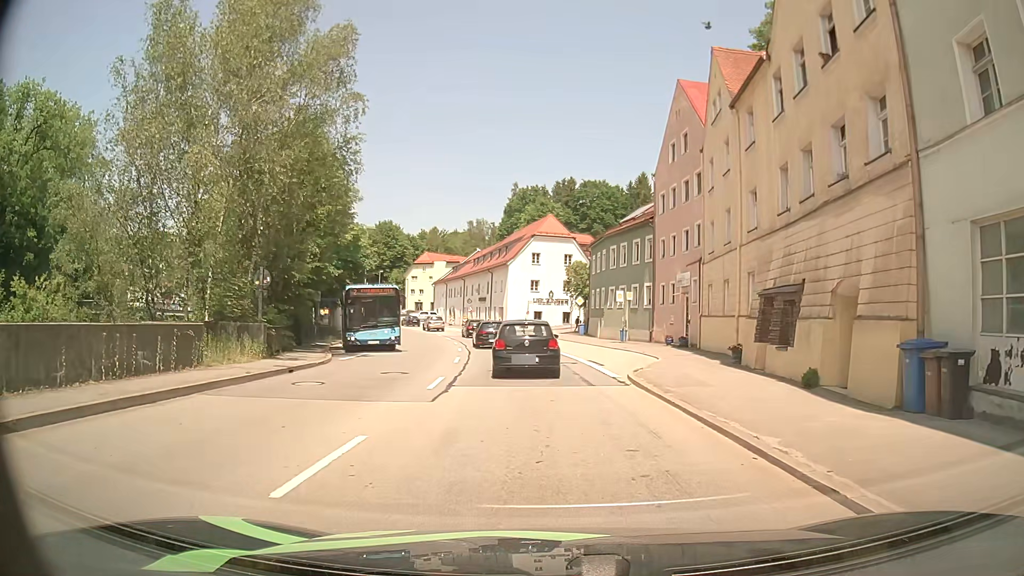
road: primary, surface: asphalt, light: Day
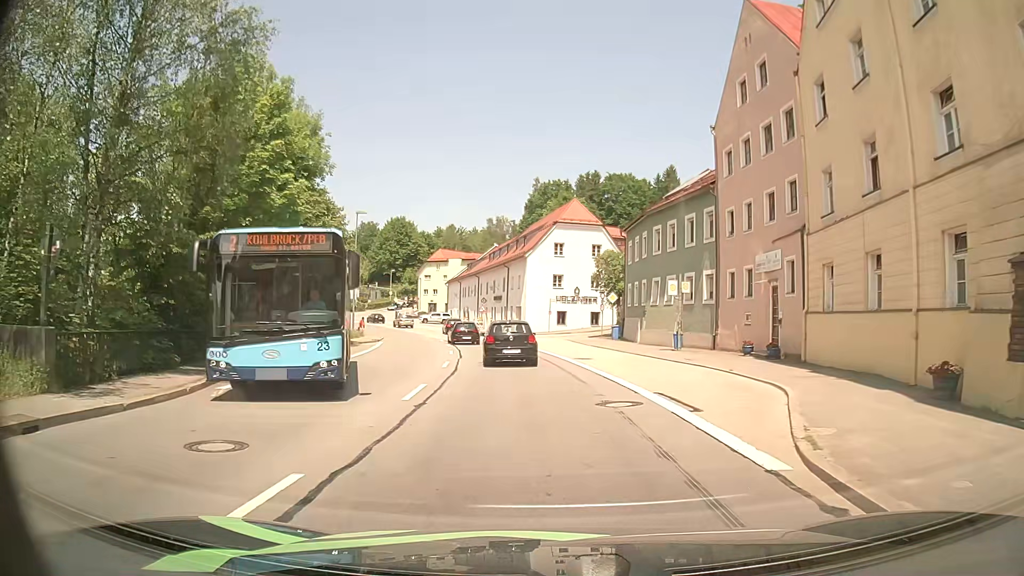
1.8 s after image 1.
(-0.1, +11.4) m; -1°
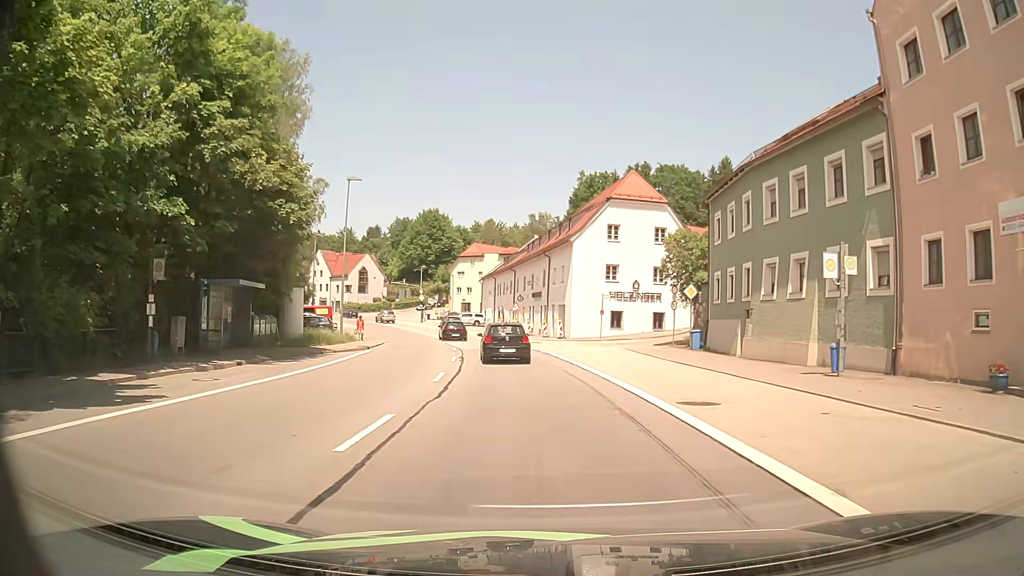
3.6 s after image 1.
(-0.6, +14.1) m; -5°
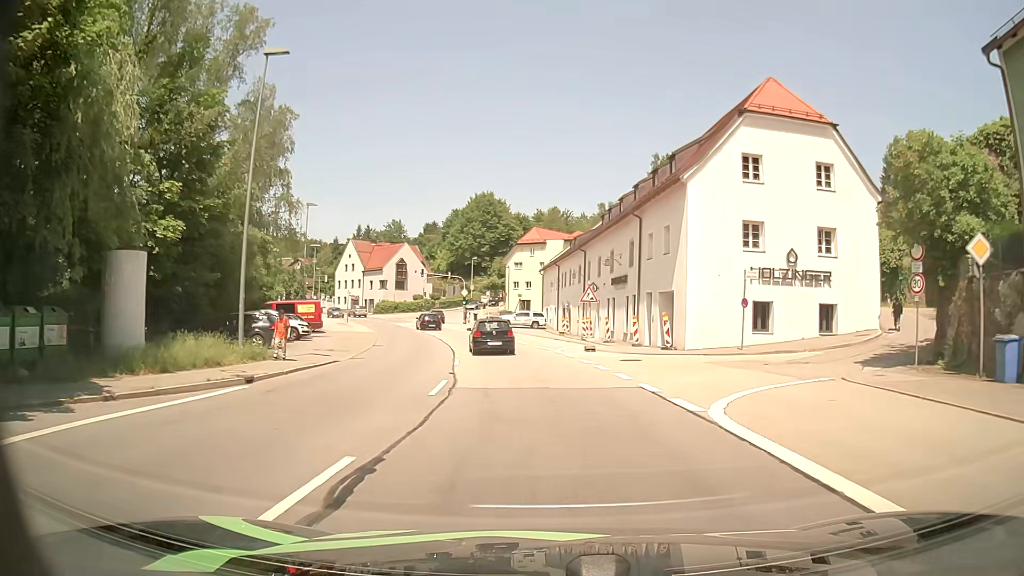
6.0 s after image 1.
(-0.9, +22.0) m; -5°
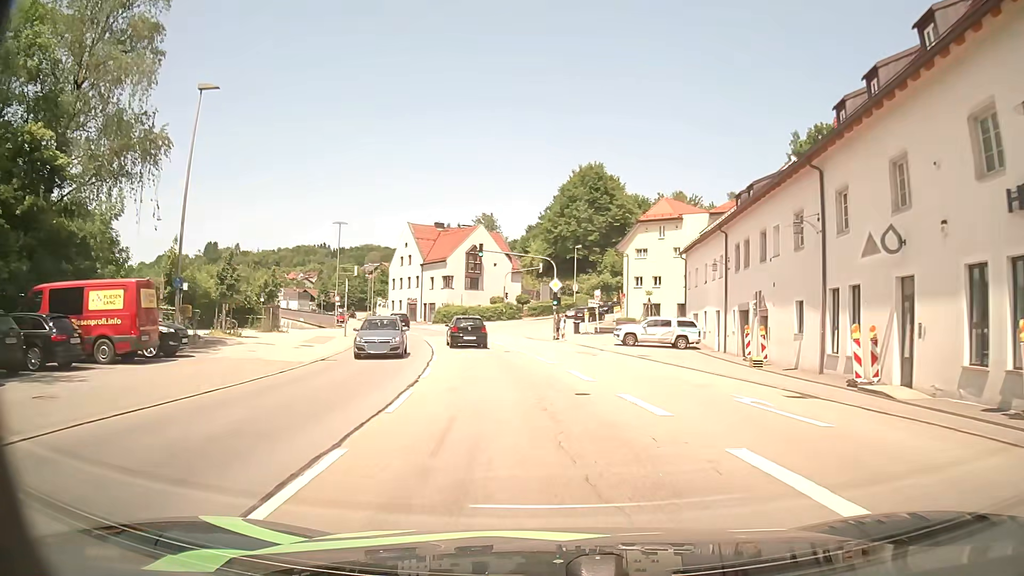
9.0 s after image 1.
(-2.6, +32.7) m; -9°
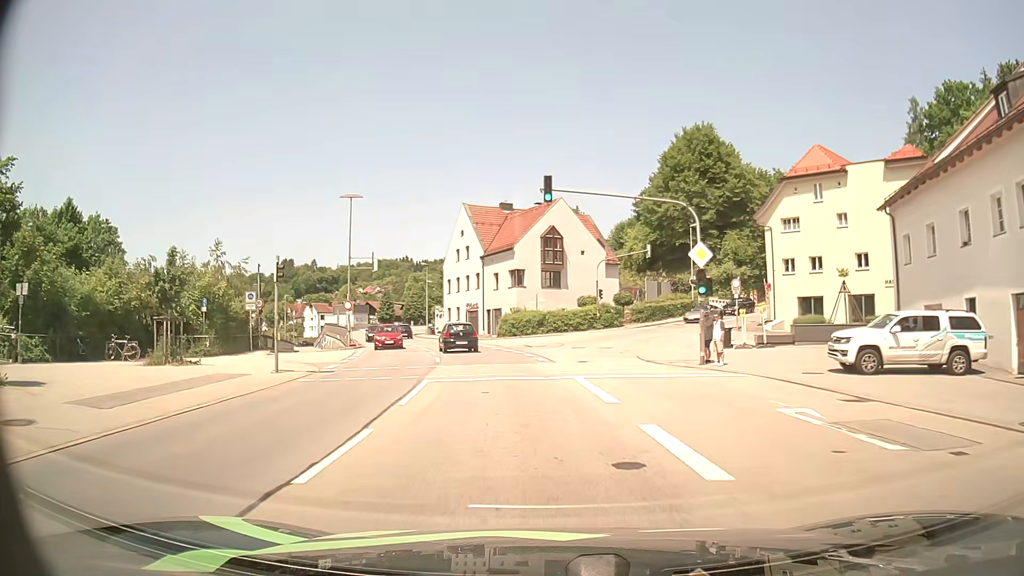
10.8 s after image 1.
(-1.5, +22.0) m; -8°
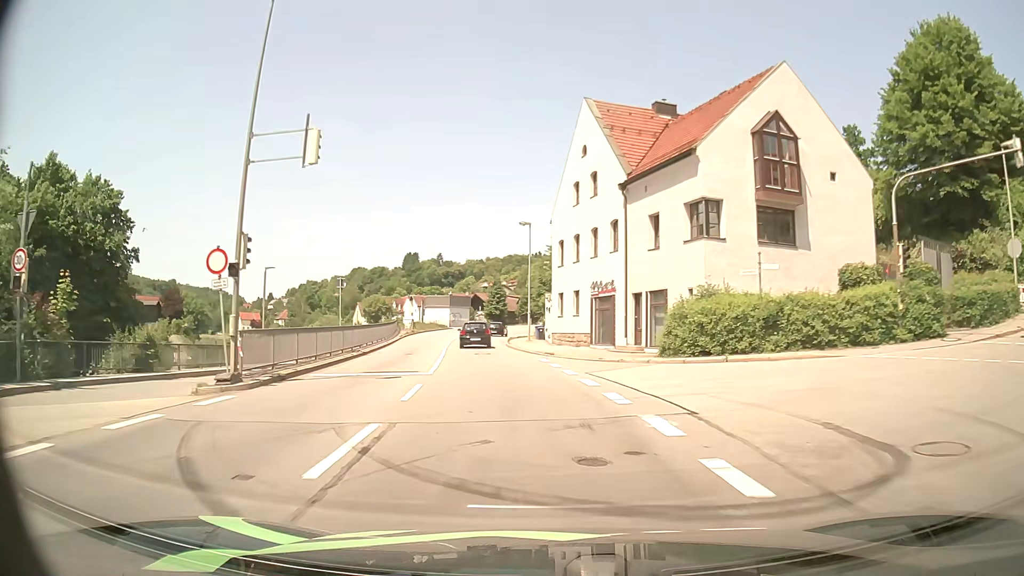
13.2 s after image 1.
(-3.1, +30.9) m; -12°
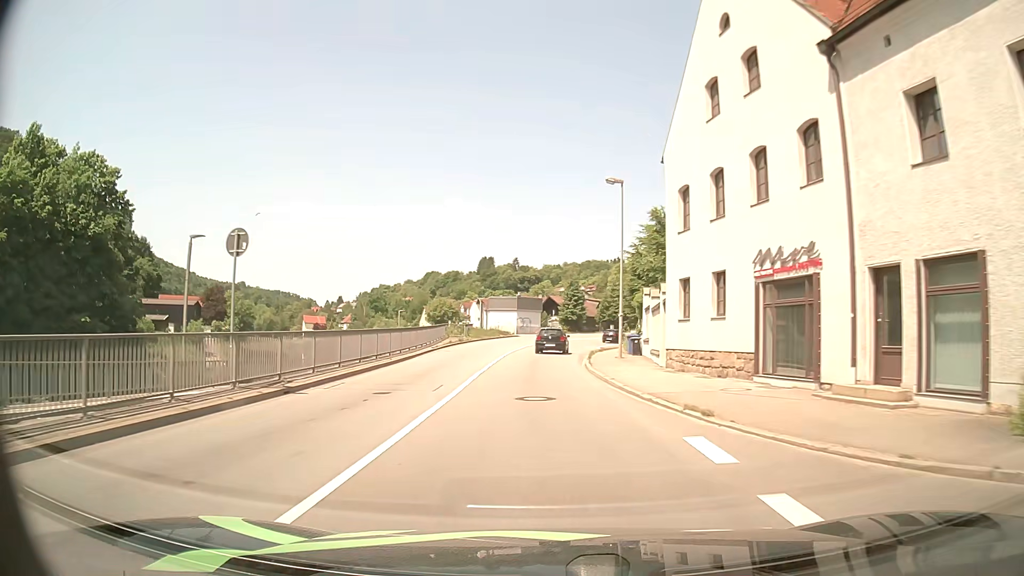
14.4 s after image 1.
(-0.9, +16.0) m; -7°
